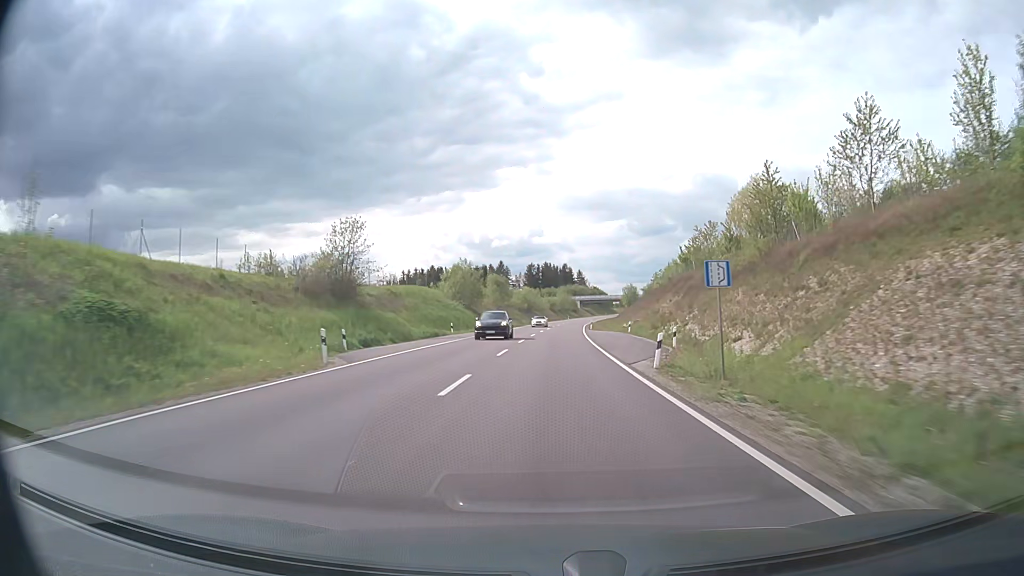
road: primary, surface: asphalt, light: Day
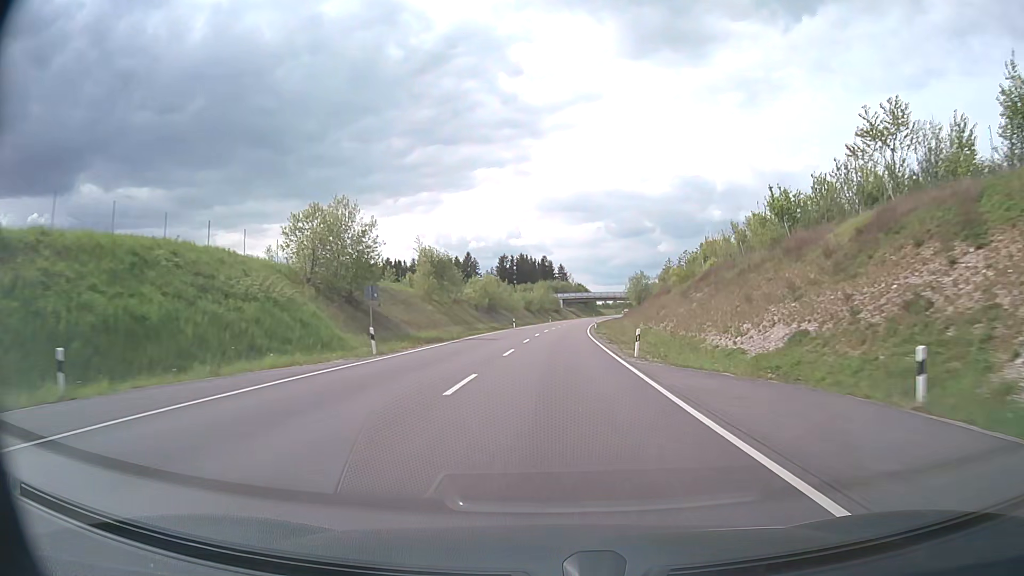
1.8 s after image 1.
(+0.7, +48.2) m; +2°
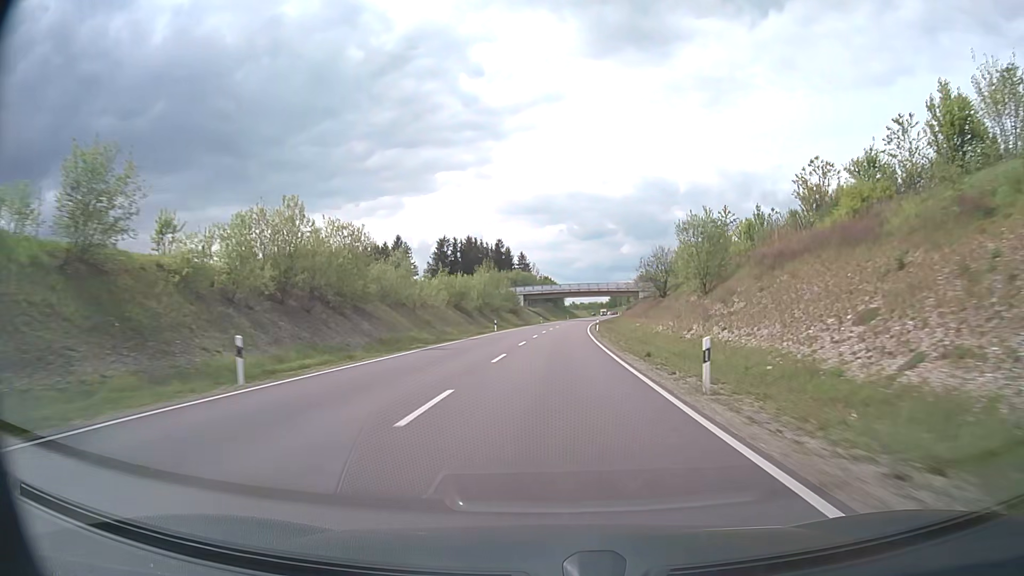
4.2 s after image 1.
(+1.8, +63.7) m; +3°
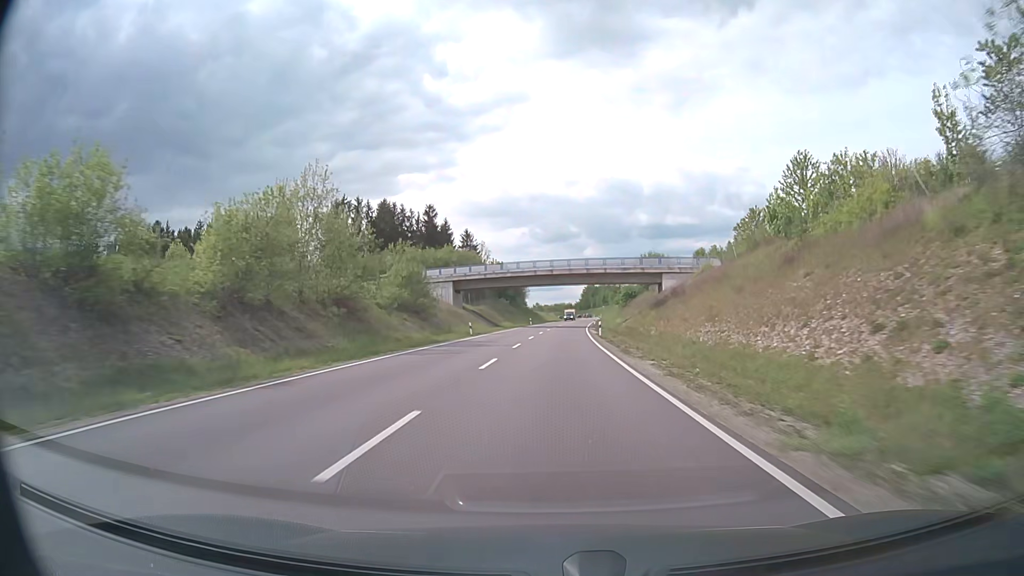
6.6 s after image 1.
(+1.9, +63.3) m; +3°
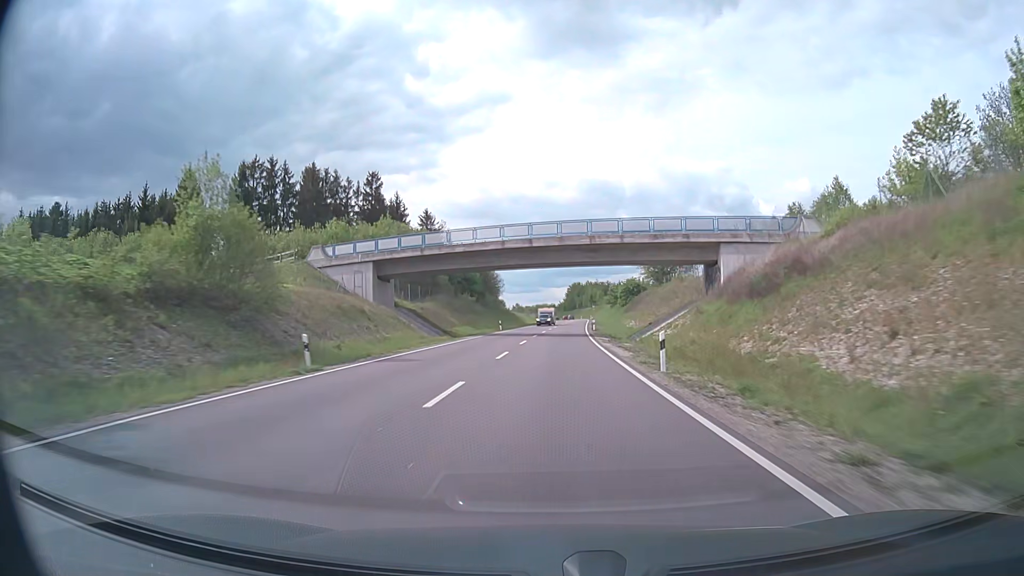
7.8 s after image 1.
(+0.5, +31.6) m; +2°
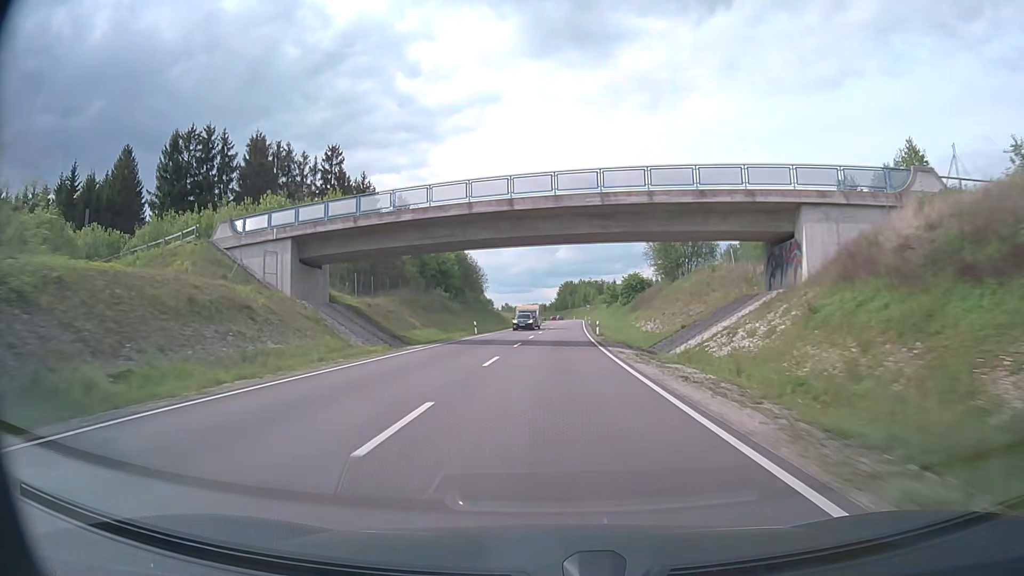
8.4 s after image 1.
(+0.1, +15.8) m; +1°
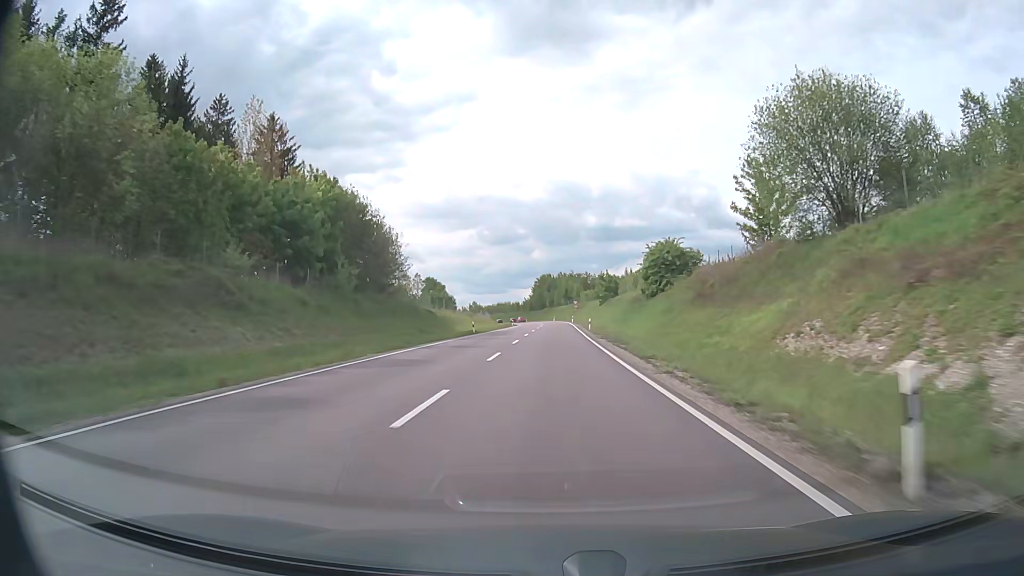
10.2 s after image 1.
(+0.7, +46.7) m; +2°
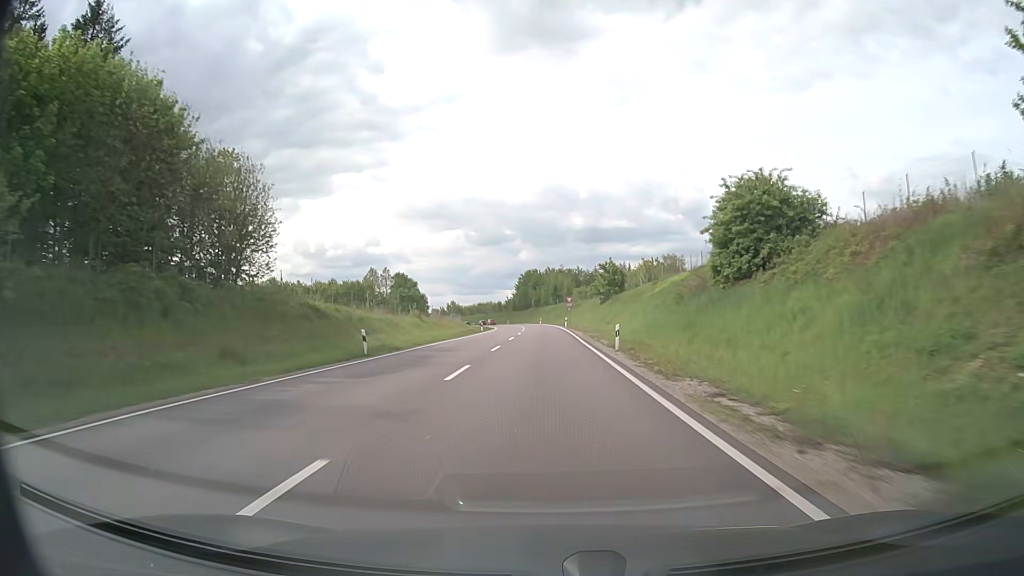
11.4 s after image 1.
(+0.3, +30.0) m; +1°
(0, +10) (0, +20) (0, +30) (0, +40) (0, +50) (0, +60) (0, +70) (0, +80) (-1, +90) (-1, +100) m
